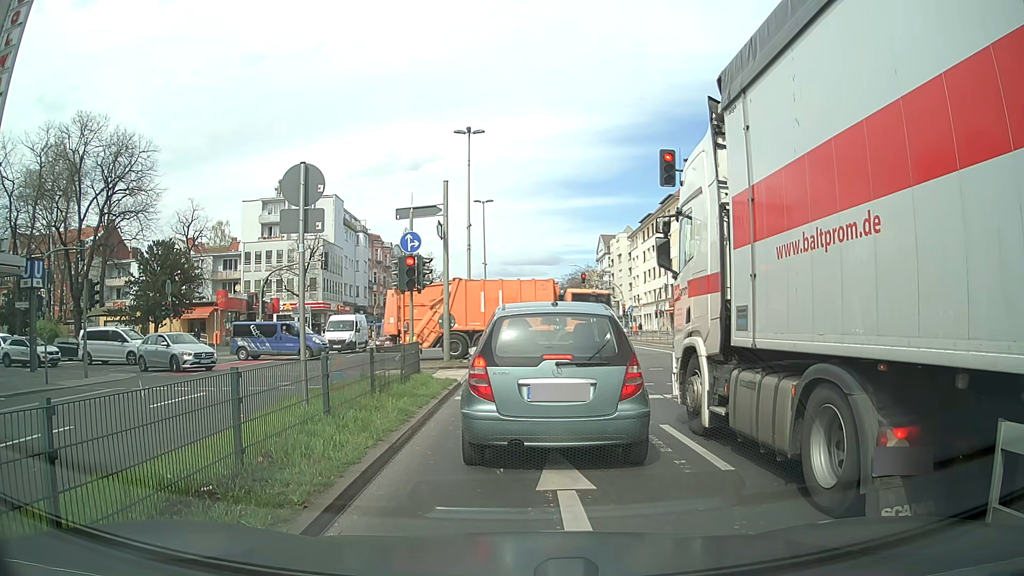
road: primary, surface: asphalt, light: Day
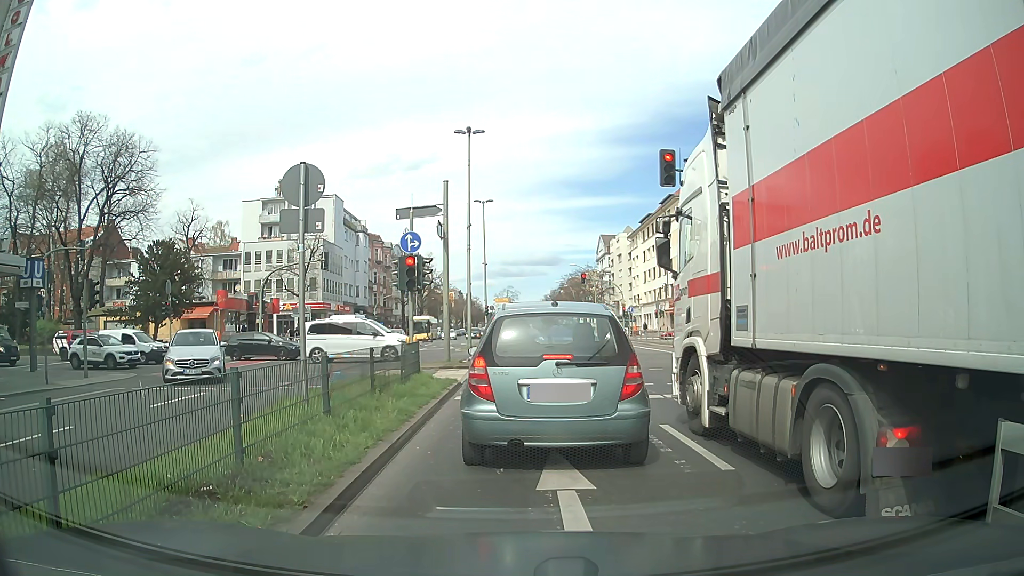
(0.0, 0.0) m; 0°
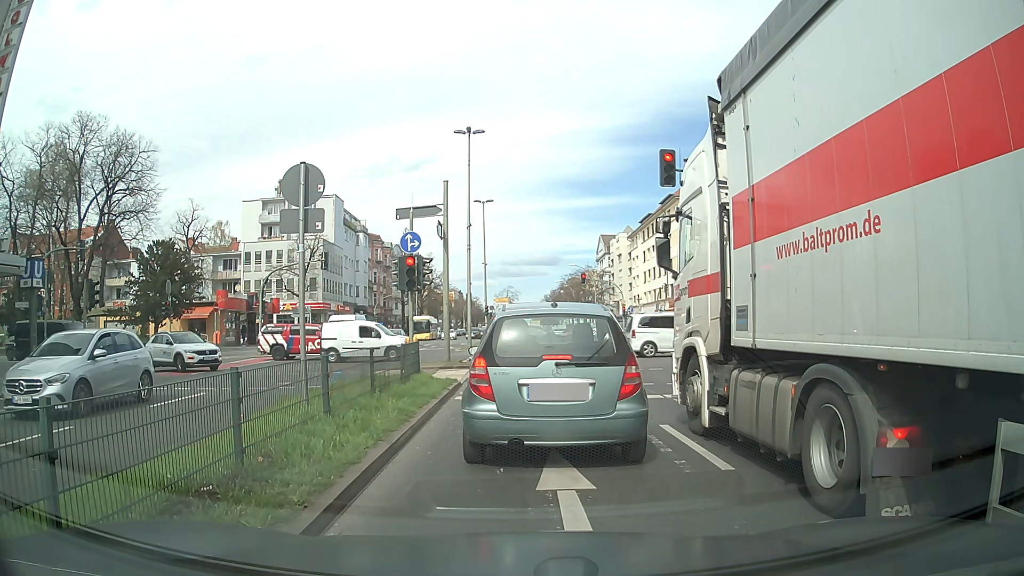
(0.0, 0.0) m; 0°
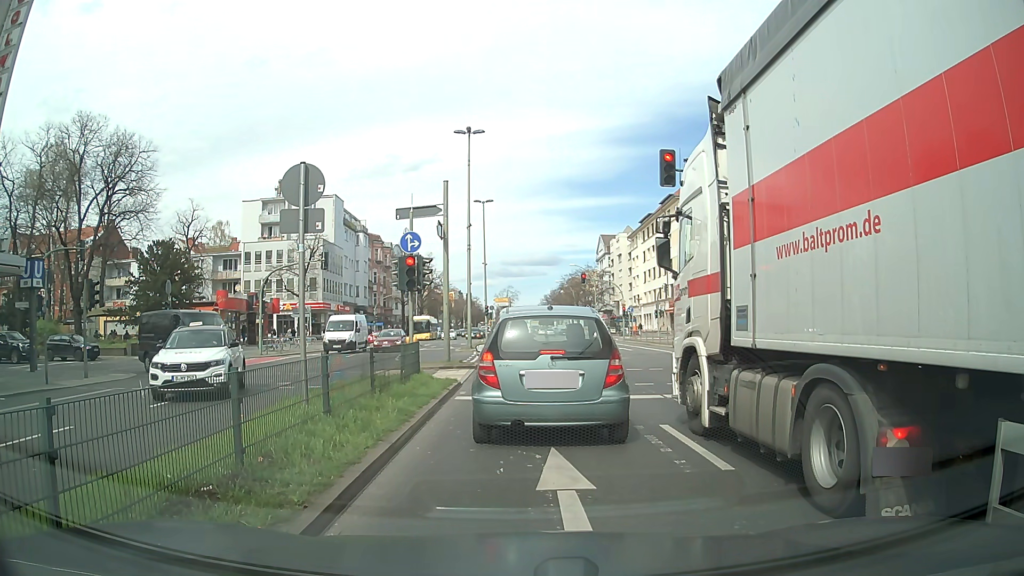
(0.0, 0.0) m; 0°
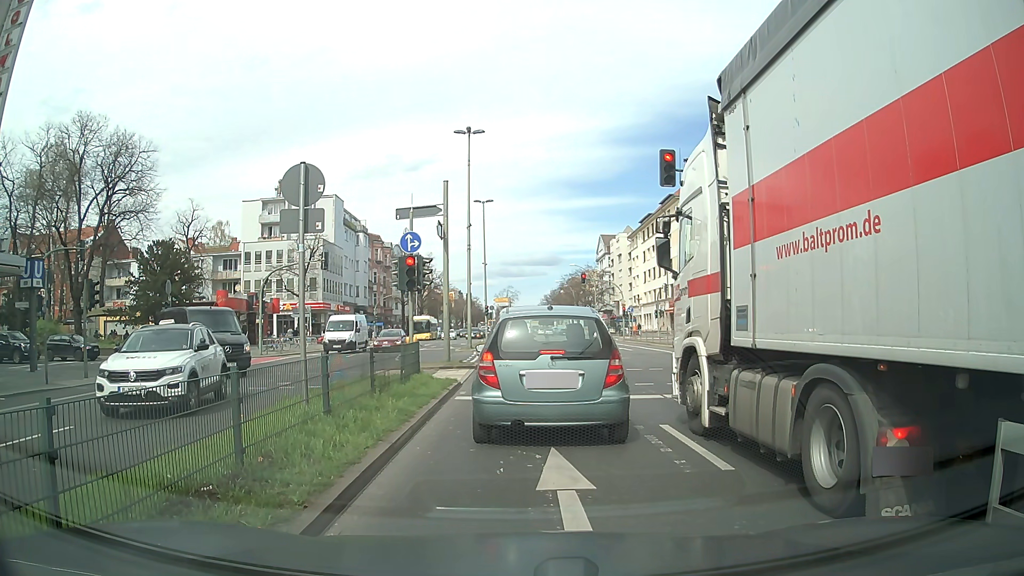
(0.0, 0.0) m; 0°
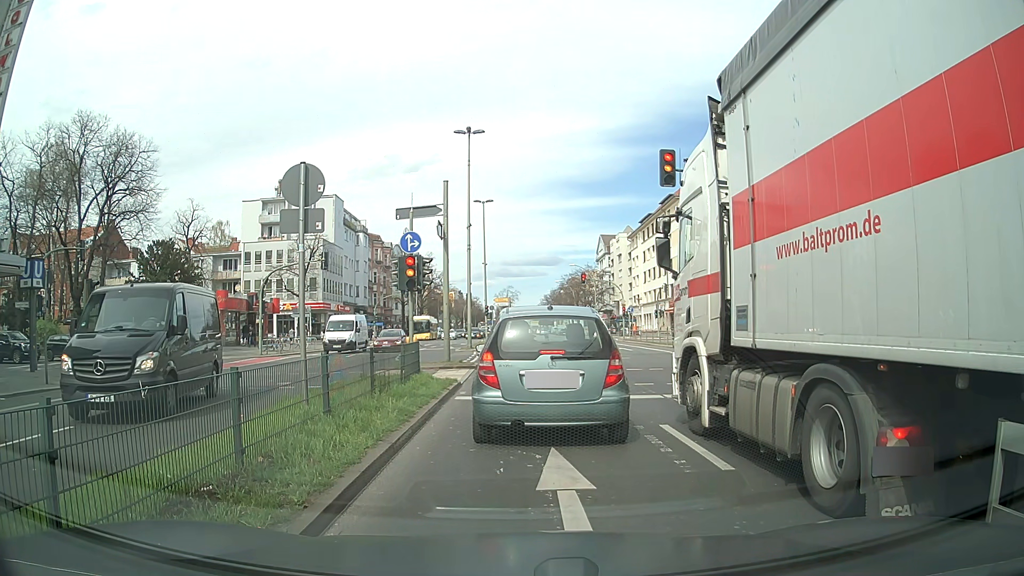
(0.0, 0.0) m; 0°
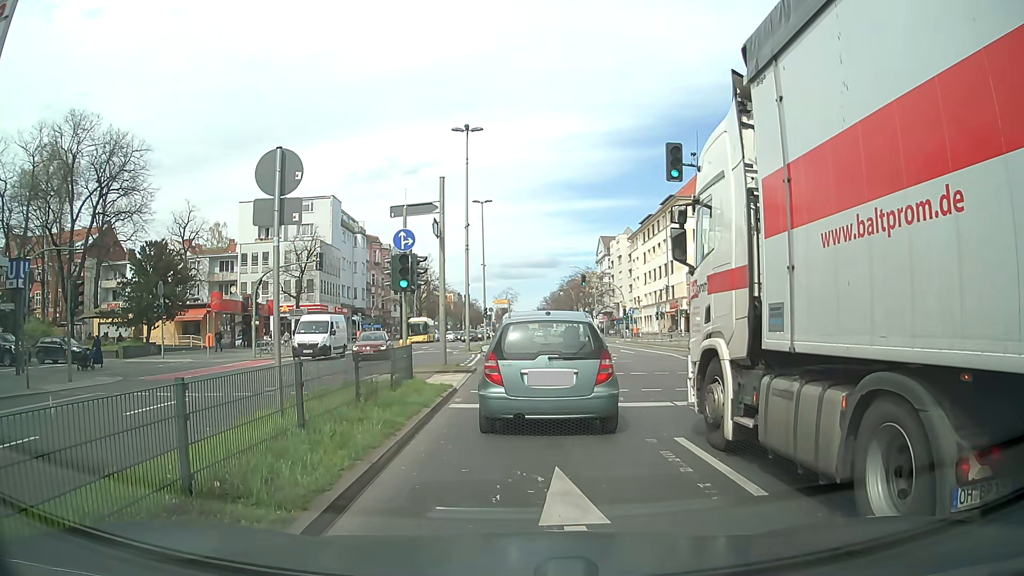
(0.0, +1.0) m; 0°
